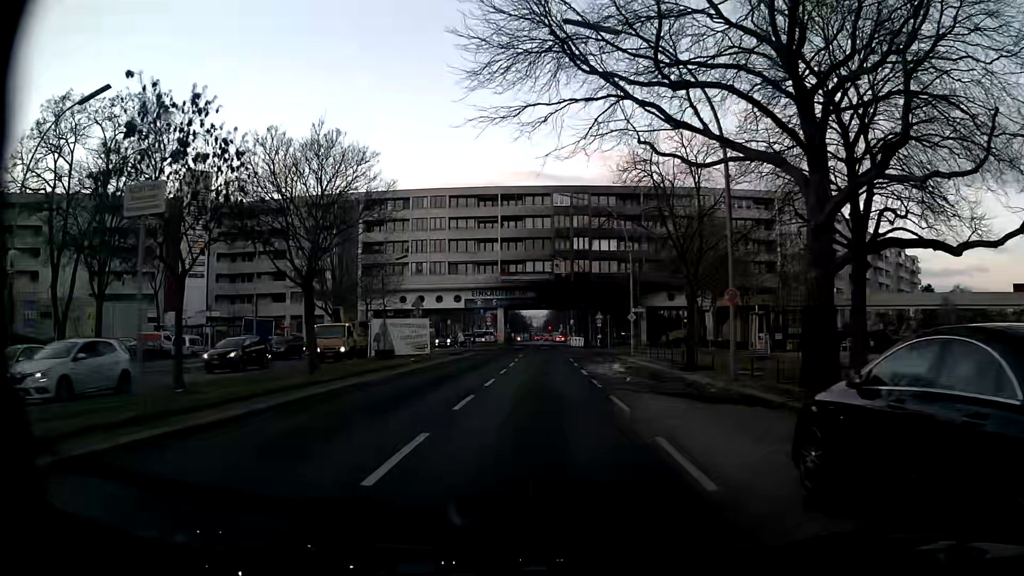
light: Day
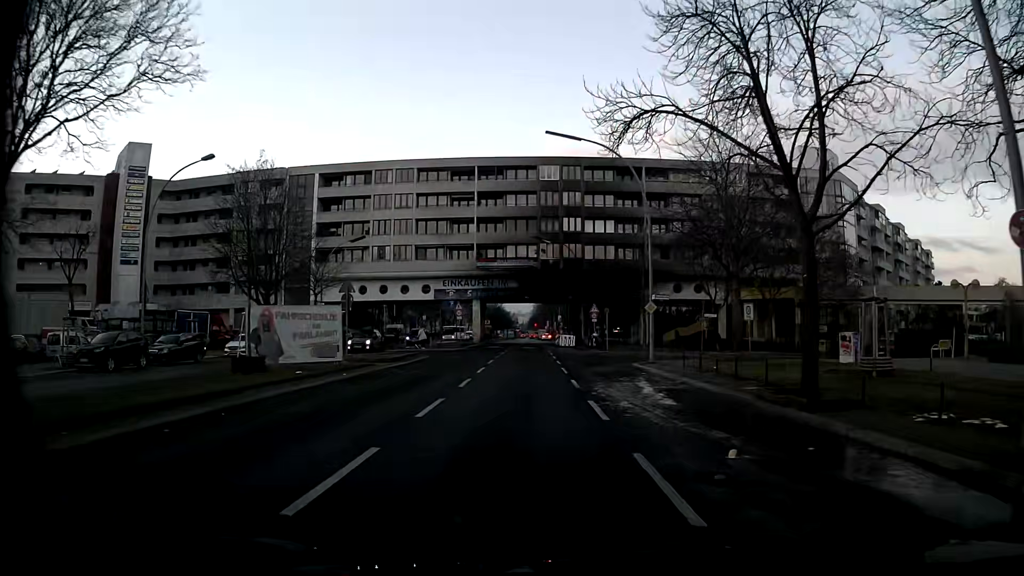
(+0.1, +13.0) m; +1°
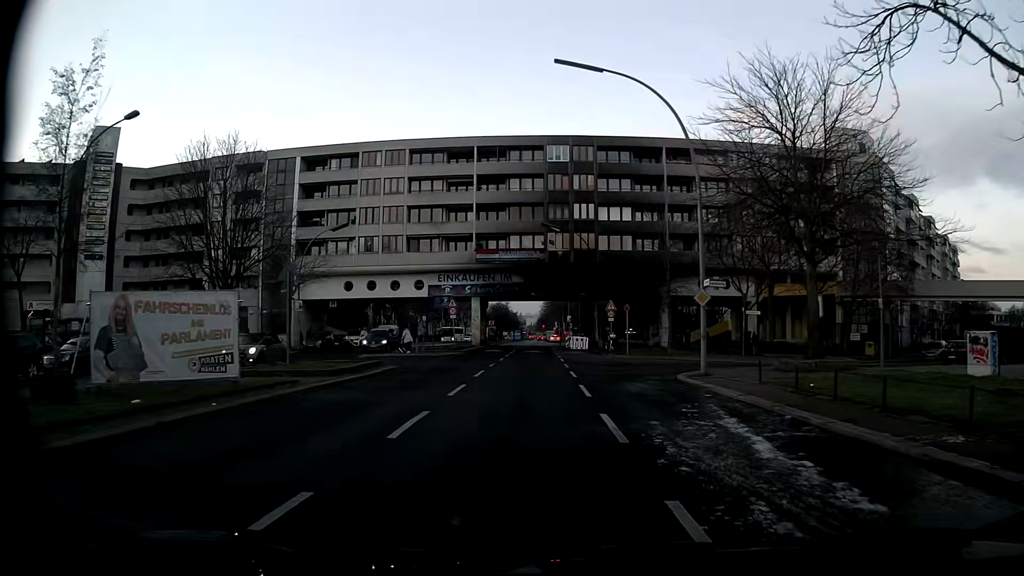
(+0.1, +8.4) m; +1°
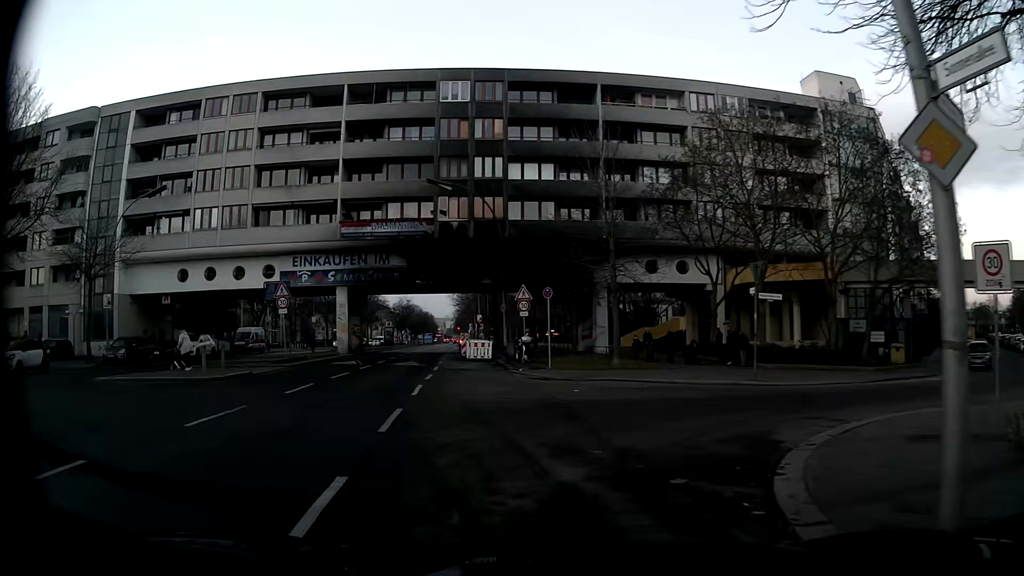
(+1.4, +17.2) m; +6°
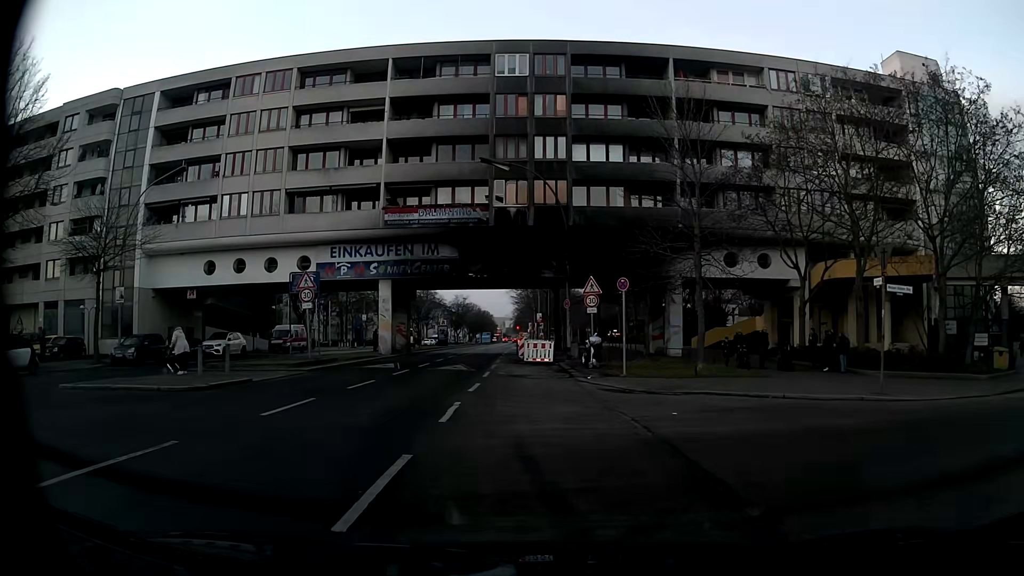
(-0.4, +4.8) m; -6°
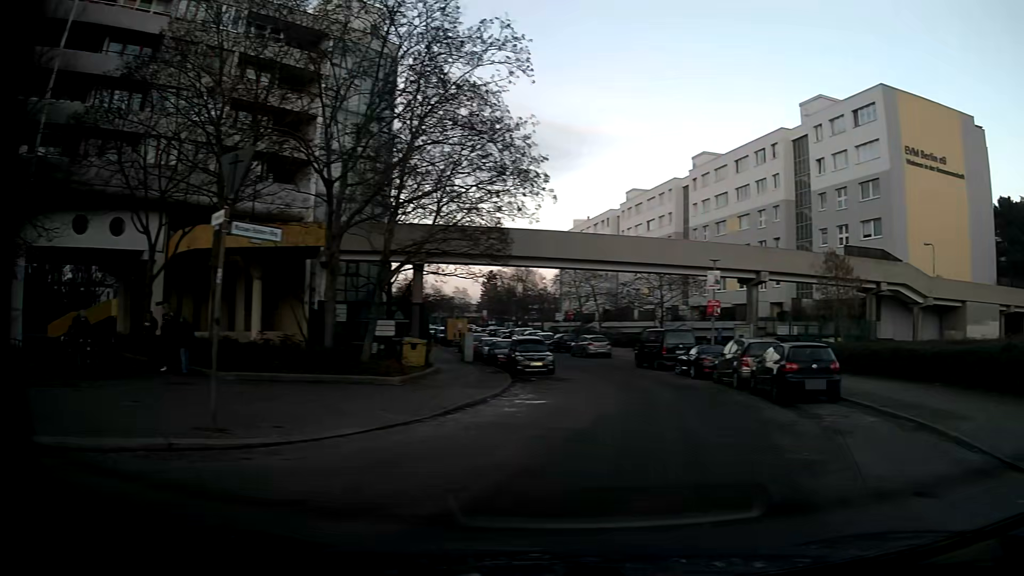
(+3.1, +8.3) m; +52°
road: residential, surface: asphalt
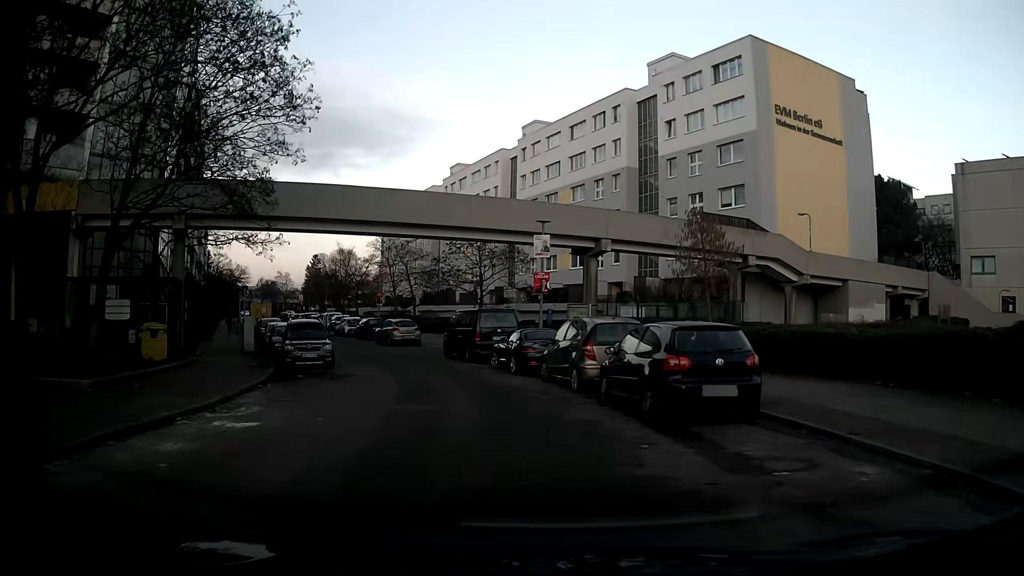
(+1.4, +7.0) m; +16°
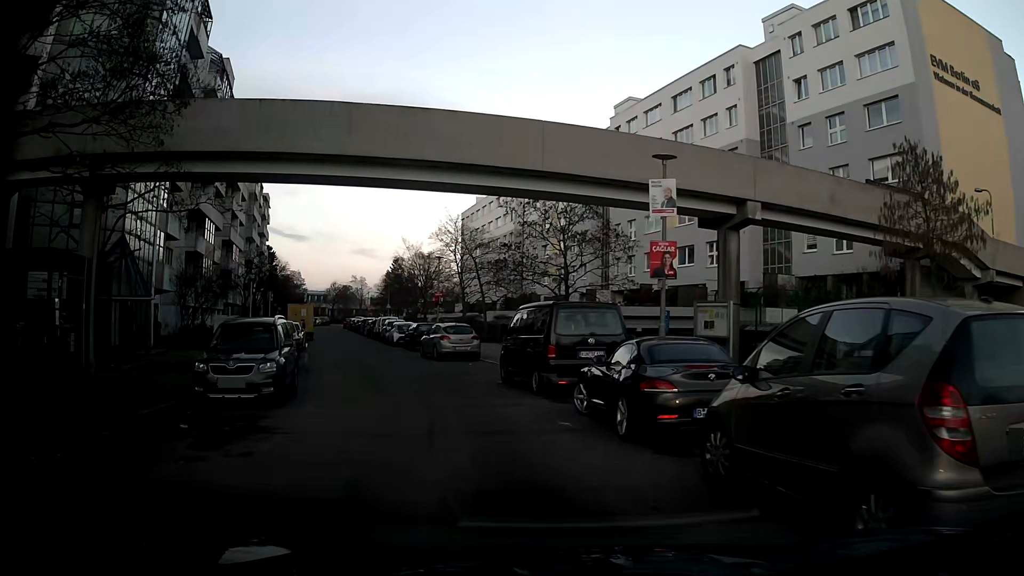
(-0.5, +10.8) m; -8°
